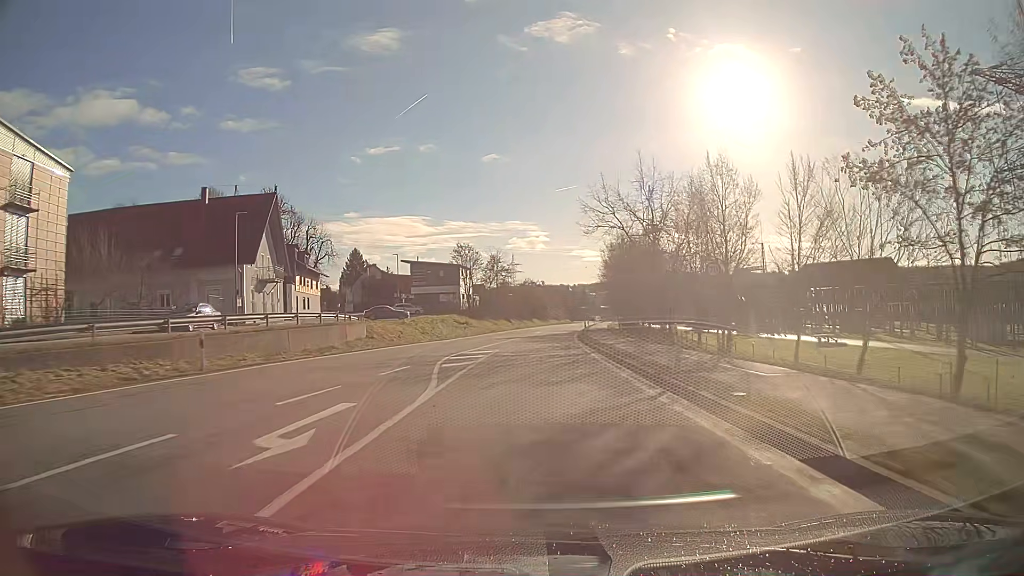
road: primary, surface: asphalt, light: Day
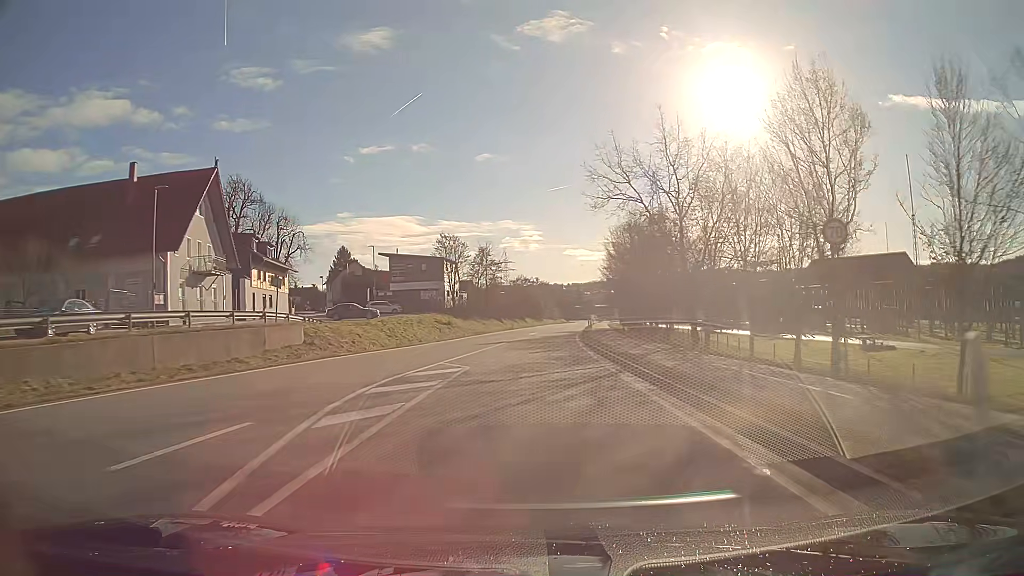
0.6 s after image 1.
(0.0, +10.8) m; 0°
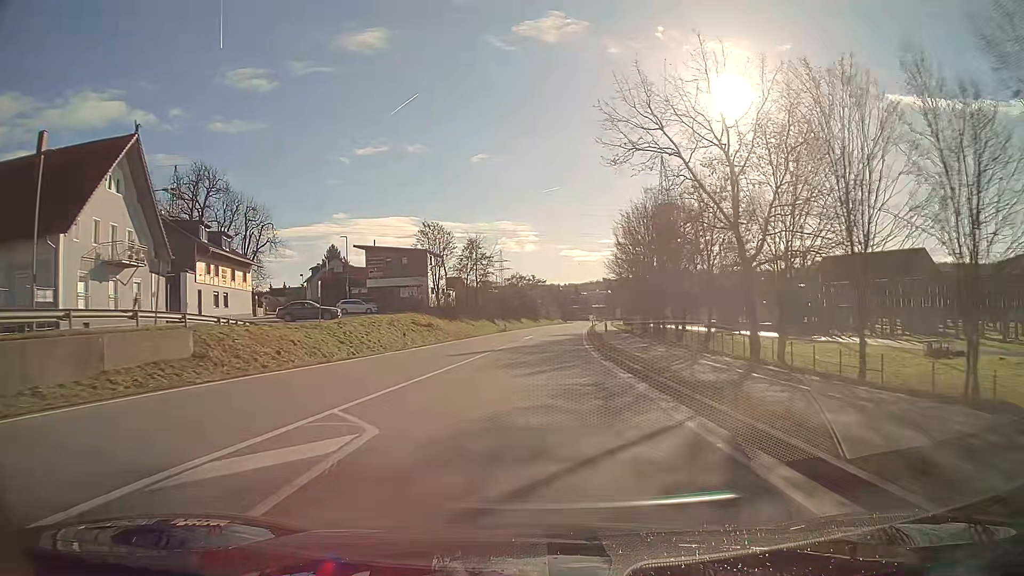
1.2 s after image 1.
(0.0, +10.8) m; 0°
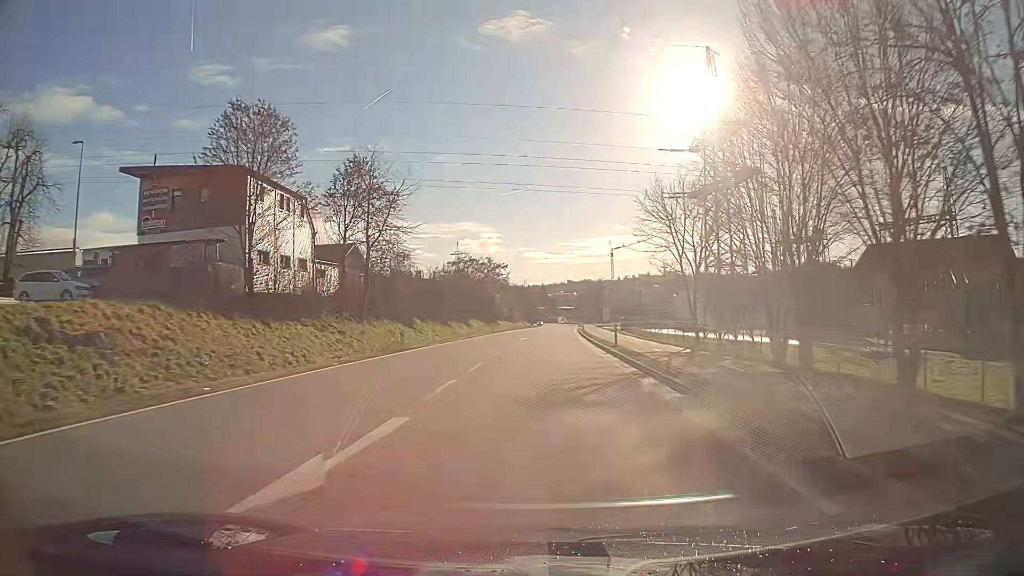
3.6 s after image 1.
(+1.1, +43.2) m; +3°
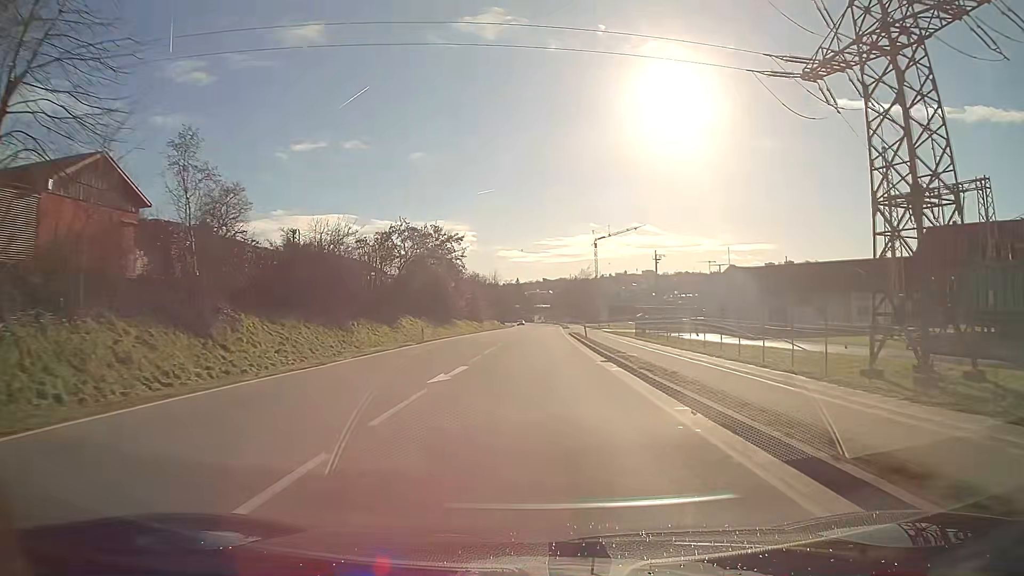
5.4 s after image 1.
(+0.6, +32.3) m; +2°
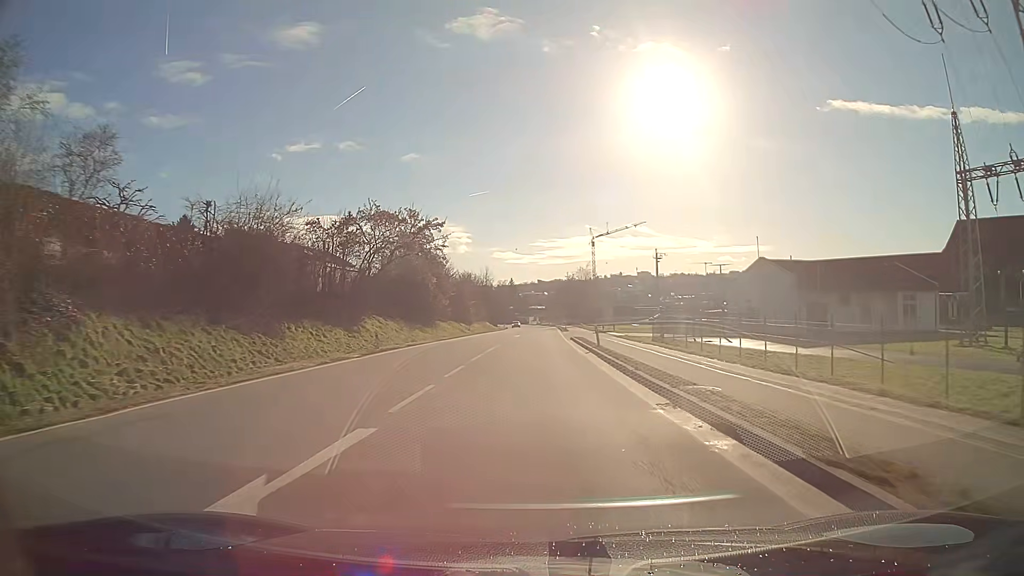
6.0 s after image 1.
(0.0, +10.8) m; 0°
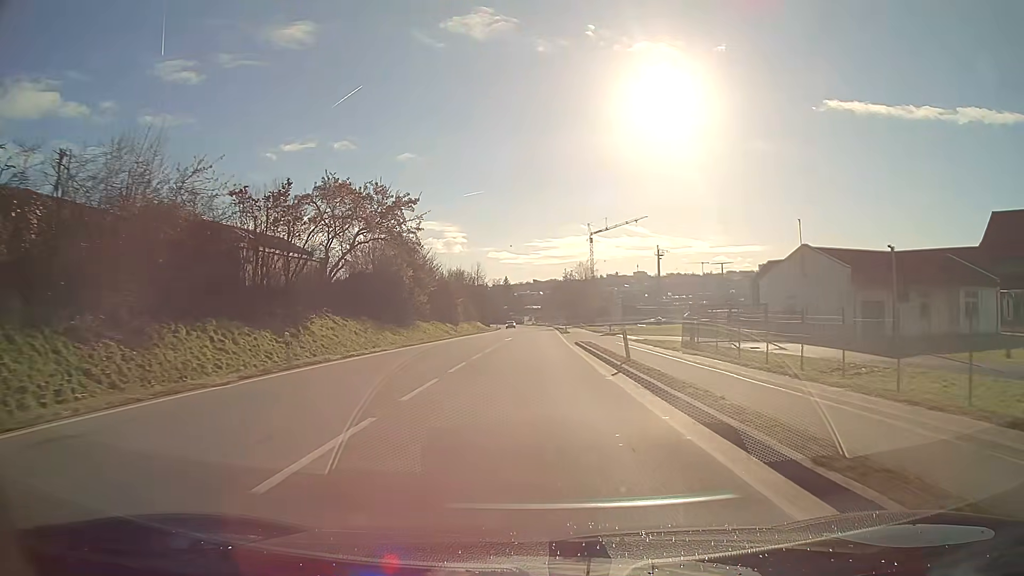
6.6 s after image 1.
(0.0, +10.8) m; 0°
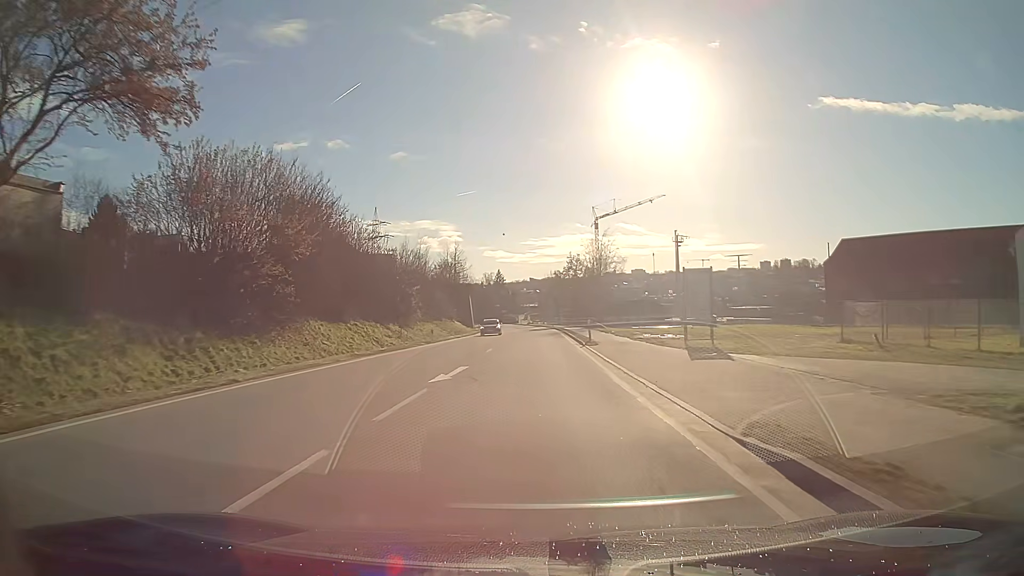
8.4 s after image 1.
(+0.1, +32.3) m; 0°
